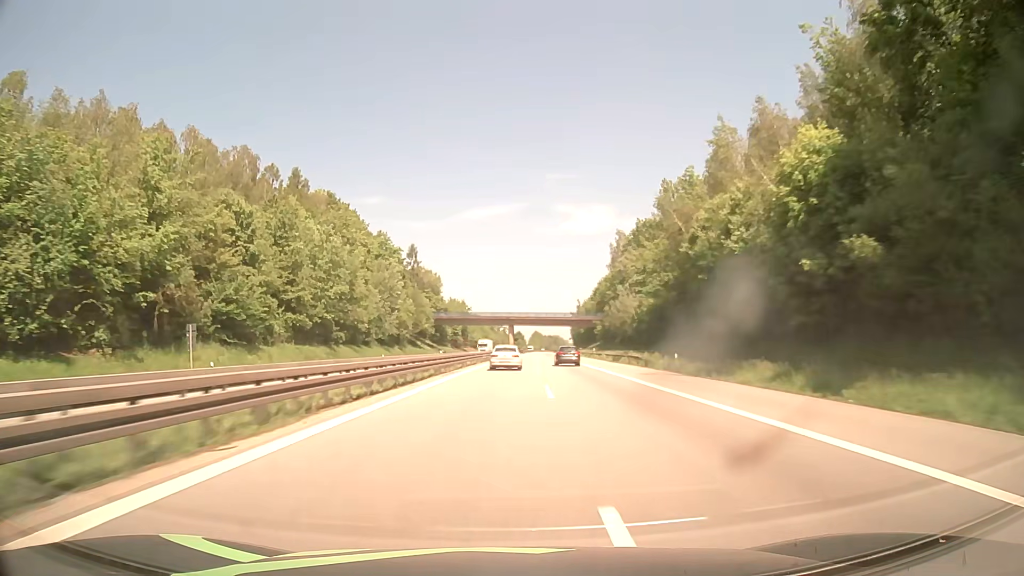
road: motorway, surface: asphalt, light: Day
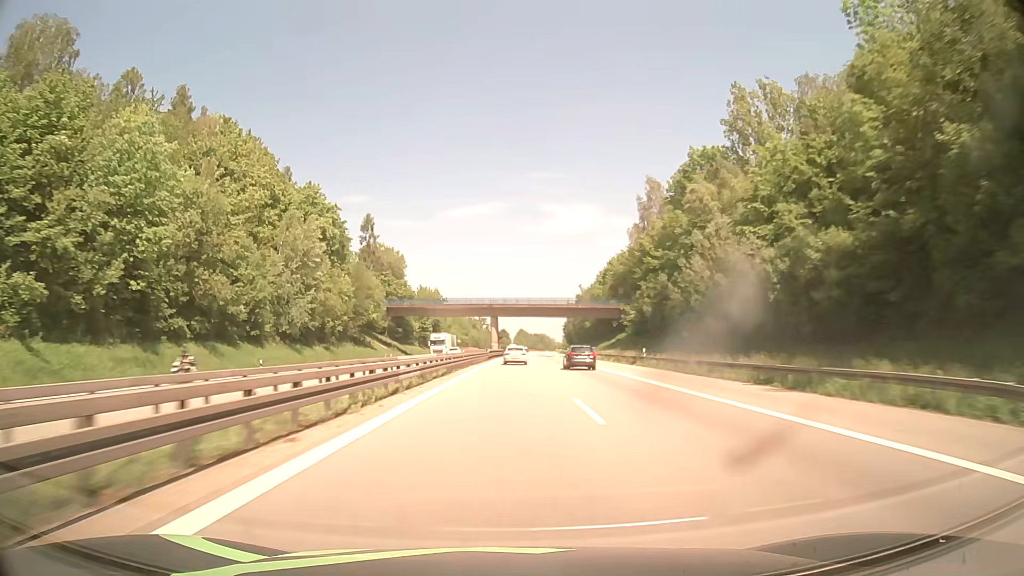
(+0.5, +42.2) m; +1°
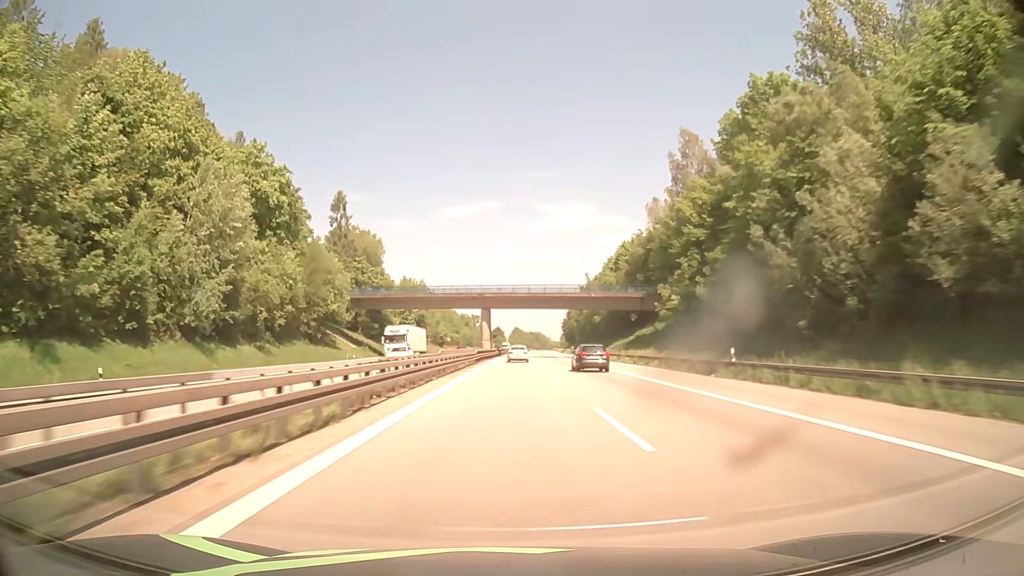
(+0.1, +21.4) m; +1°
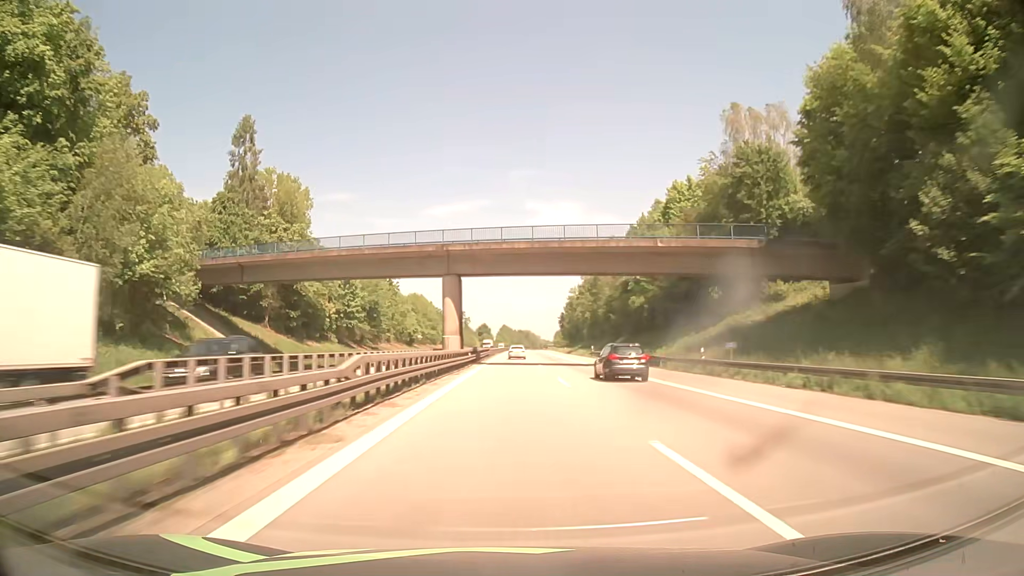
(+0.4, +43.4) m; +1°
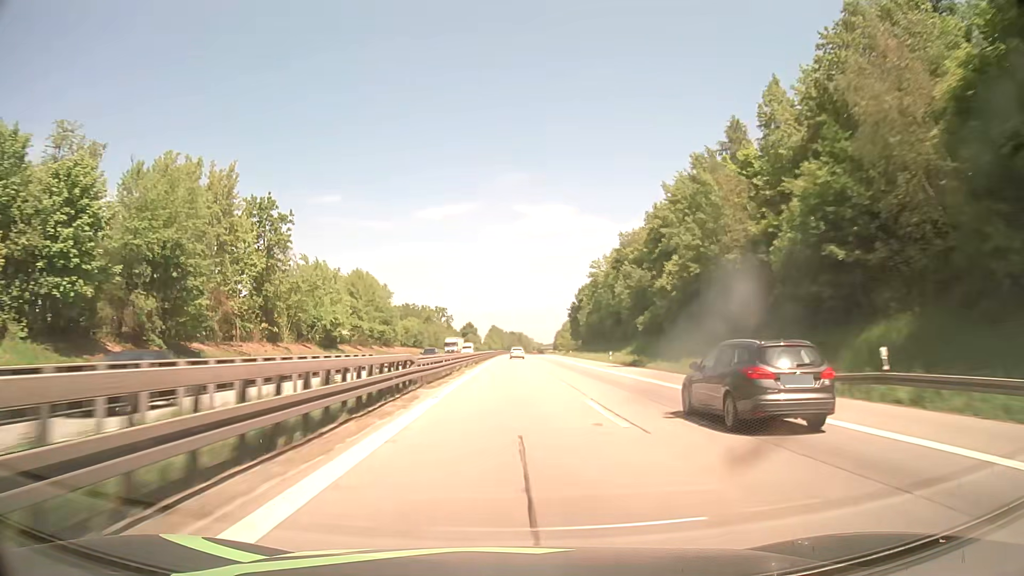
(+0.8, +66.7) m; +1°
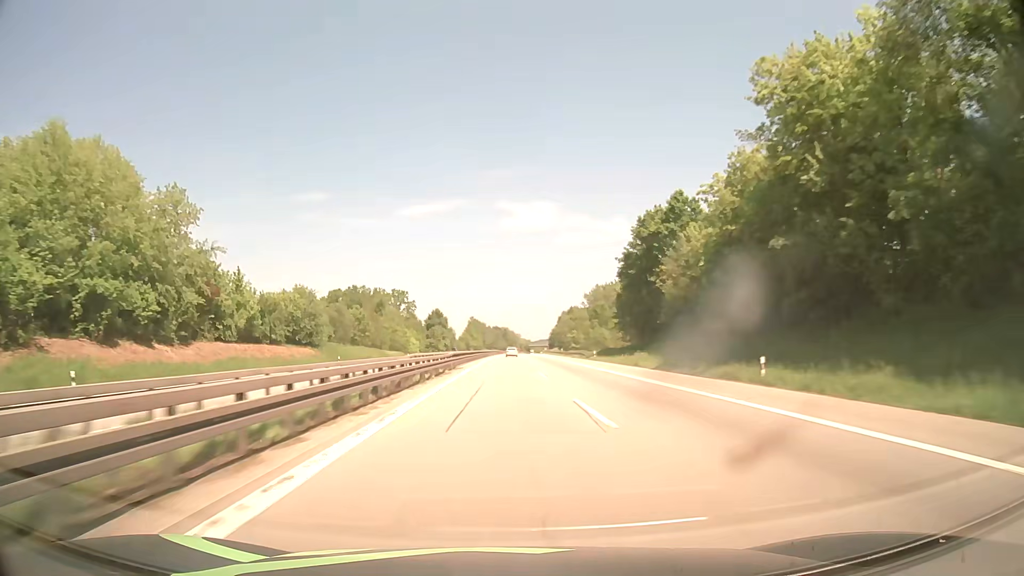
(+0.7, +91.8) m; +1°
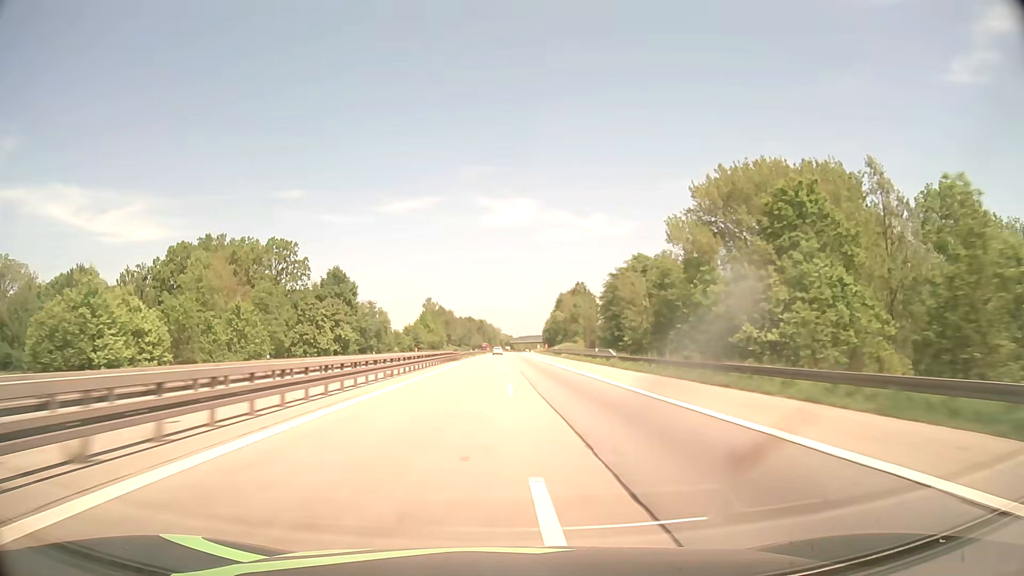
(+2.1, +119.3) m; +2°
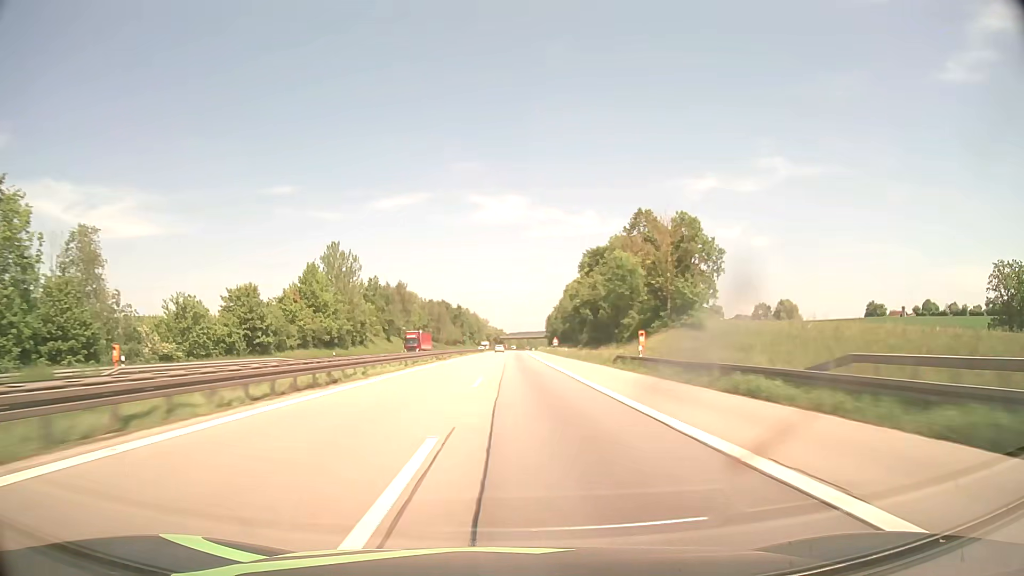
(+1.0, +123.8) m; +1°
(0, +10) (0, +20) (0, +30) (0, +40) (0, +50) (0, +60) (0, +70) (+1, +80) (+1, +90) (+1, +100) m
